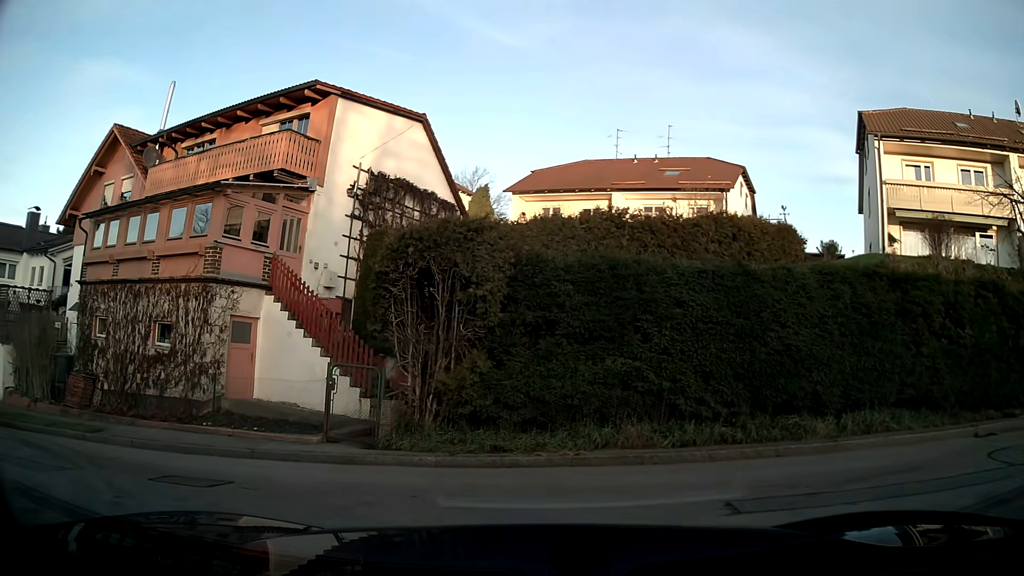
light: Day
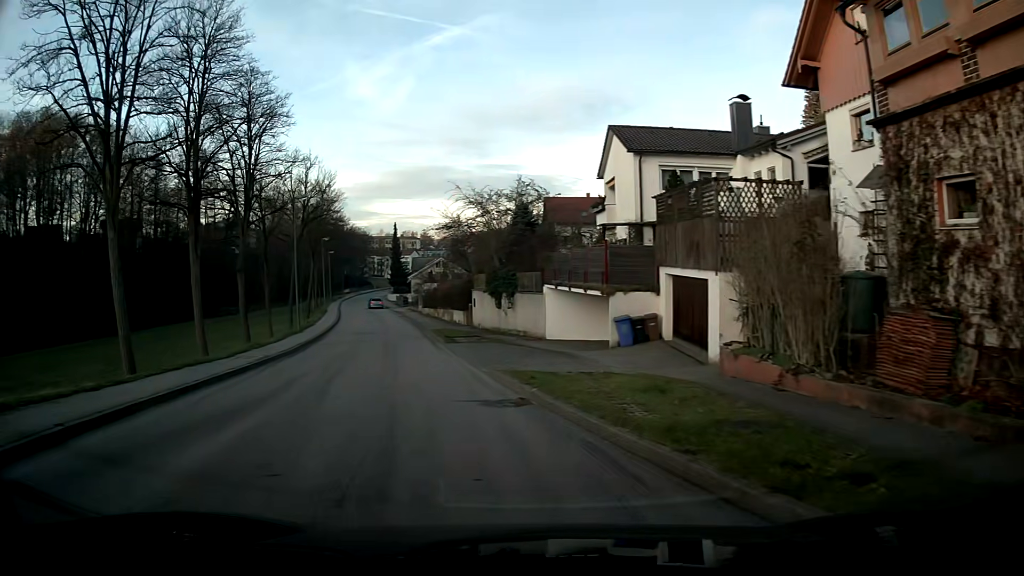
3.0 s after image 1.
(-7.8, +9.5) m; -65°
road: unclassified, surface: asphalt
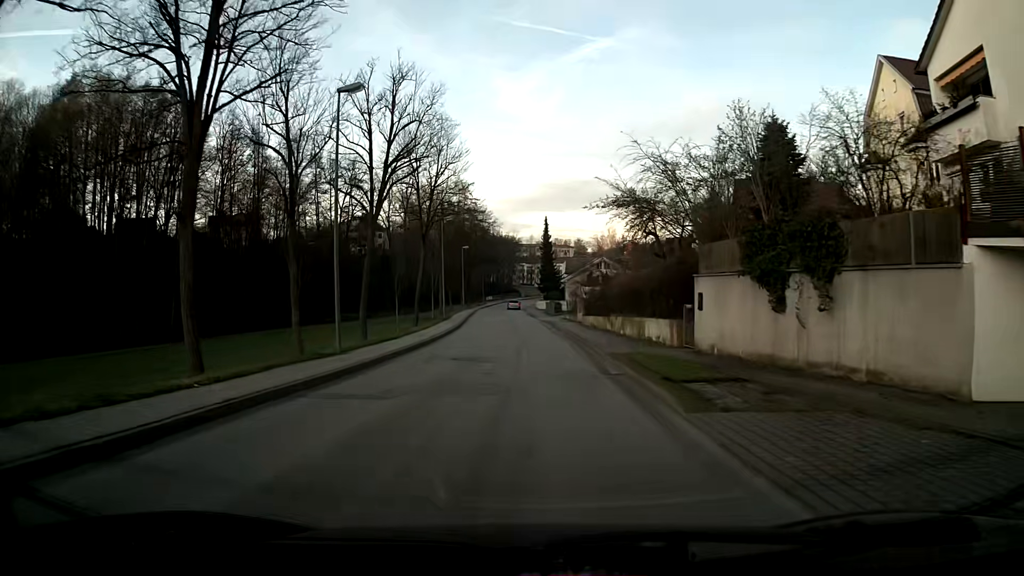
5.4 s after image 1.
(-2.6, +20.8) m; -9°
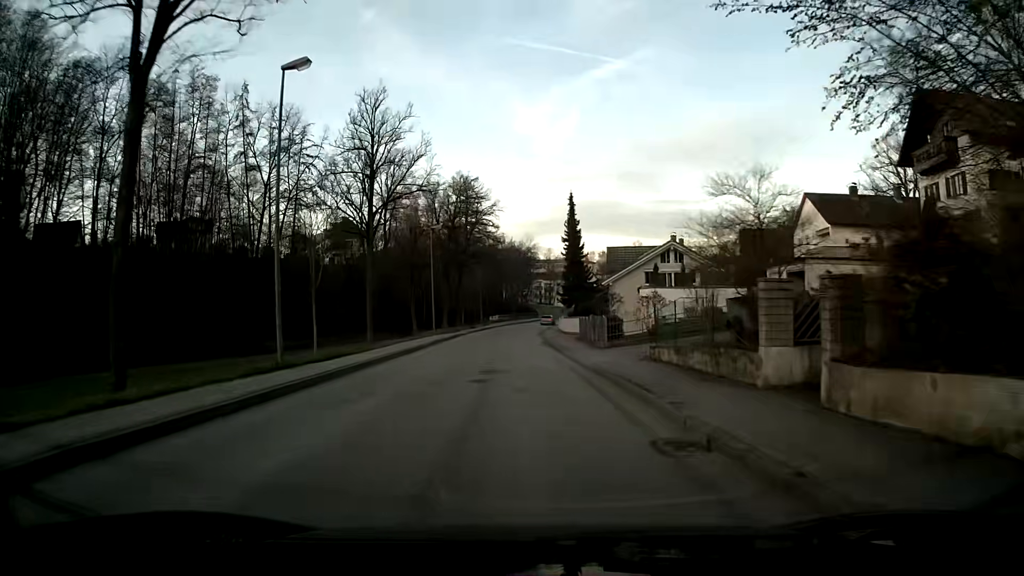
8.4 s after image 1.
(-0.3, +36.2) m; -2°
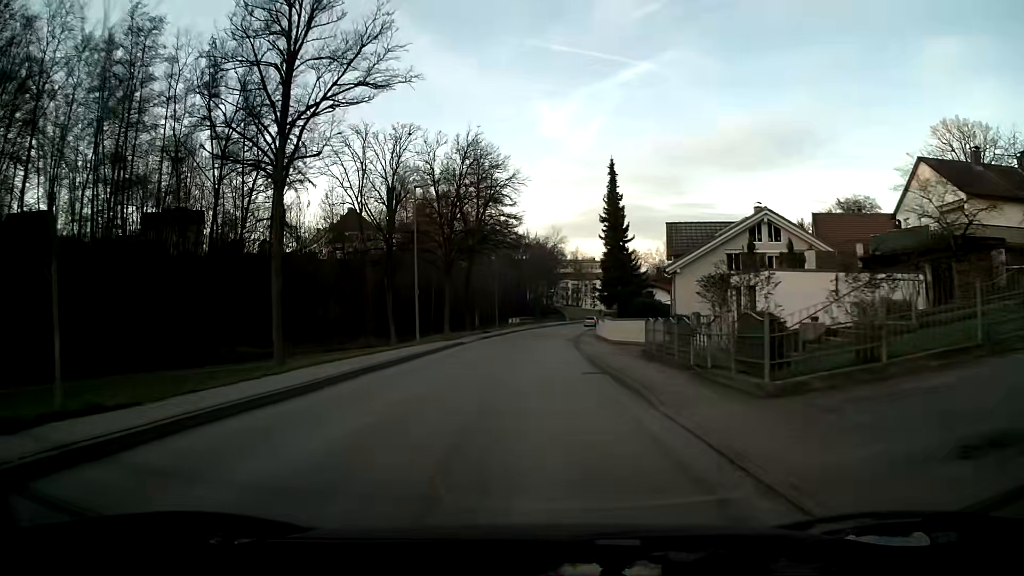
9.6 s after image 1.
(-0.3, +16.1) m; -2°
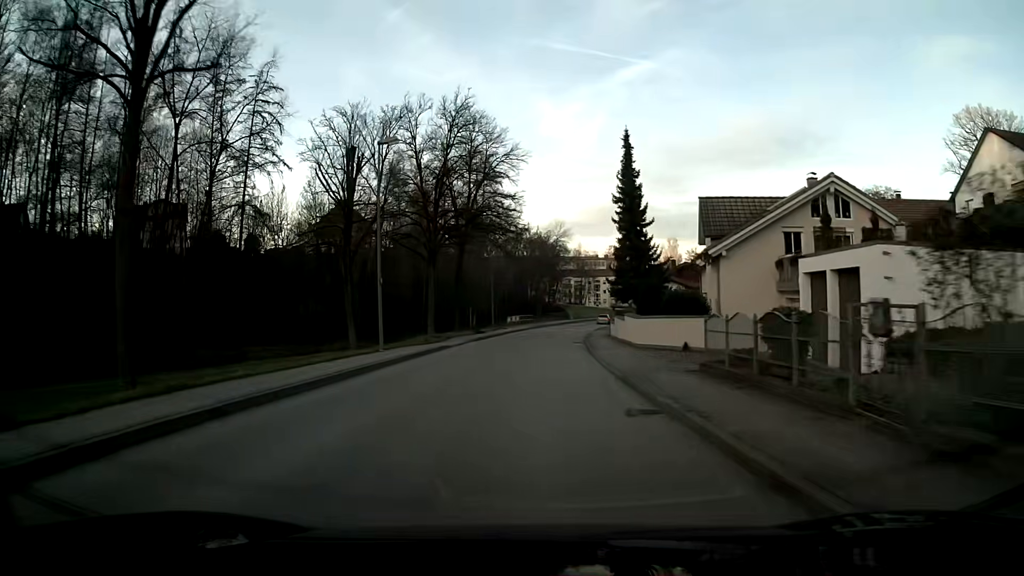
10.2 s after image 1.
(0.0, +8.3) m; 0°
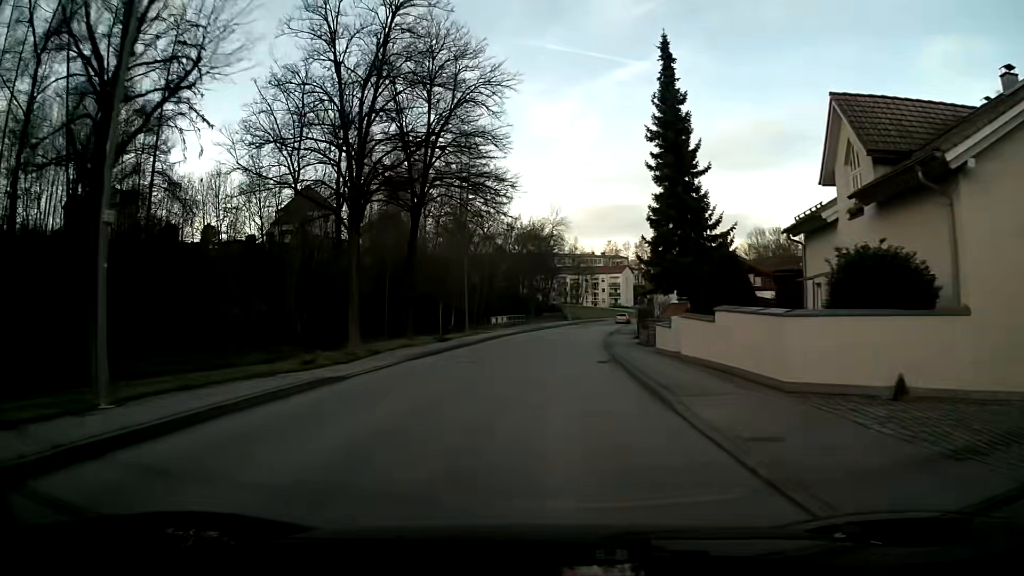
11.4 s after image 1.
(+0.1, +16.6) m; +1°
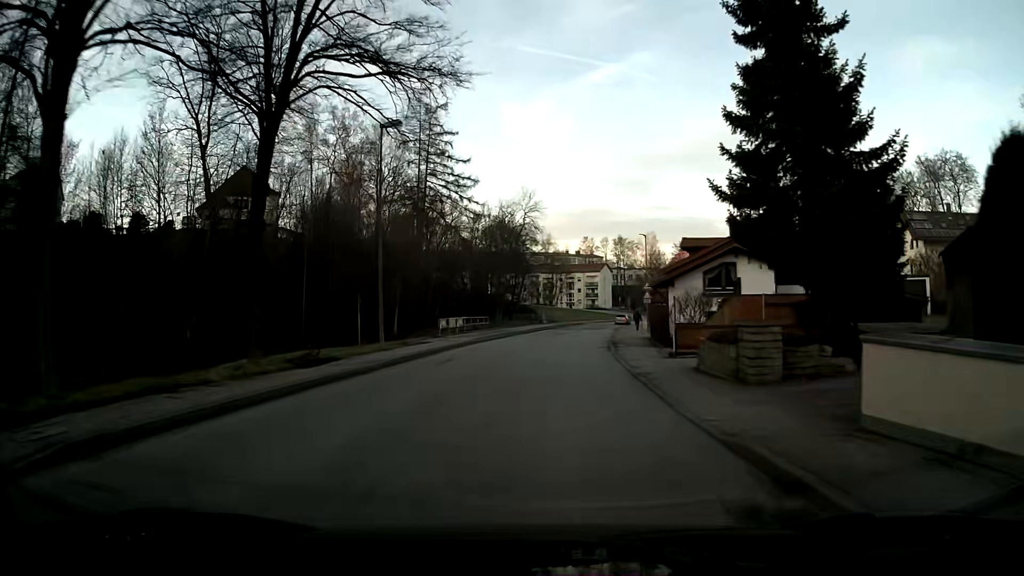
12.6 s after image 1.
(+0.3, +16.2) m; +2°
(0, +10) (+1, +20) (+1, +30) (+2, +40) (+4, +50) (+5, +60) (+7, +70) (+9, +79) (+12, +89) (+15, +98) m
